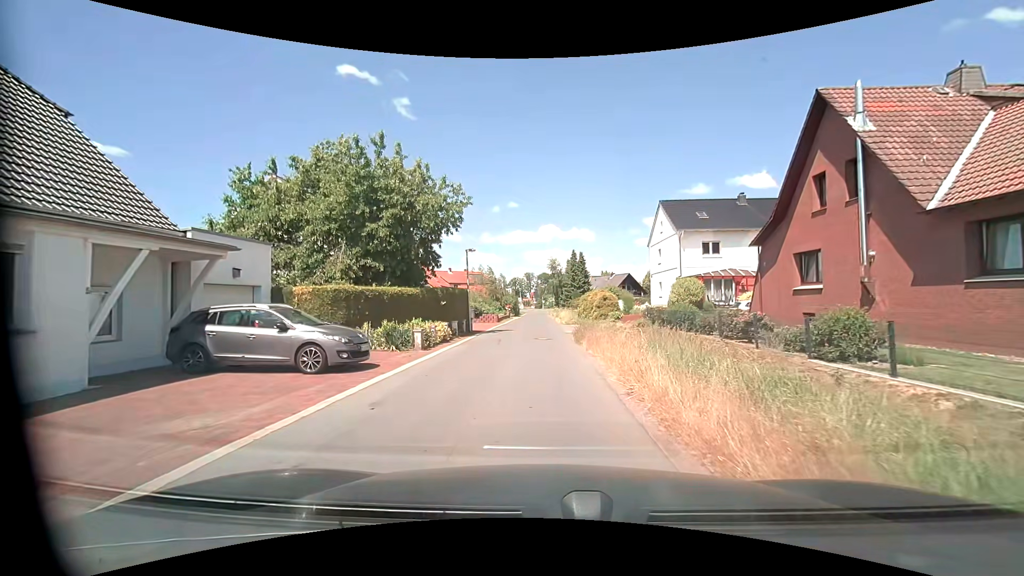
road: residential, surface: asphalt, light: Day
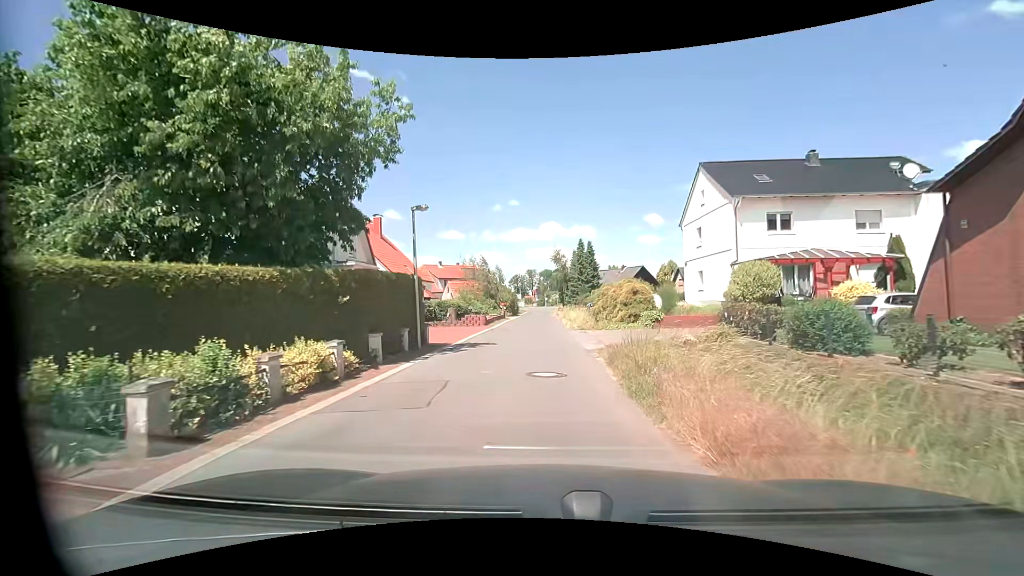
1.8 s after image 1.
(0.0, +11.2) m; 0°
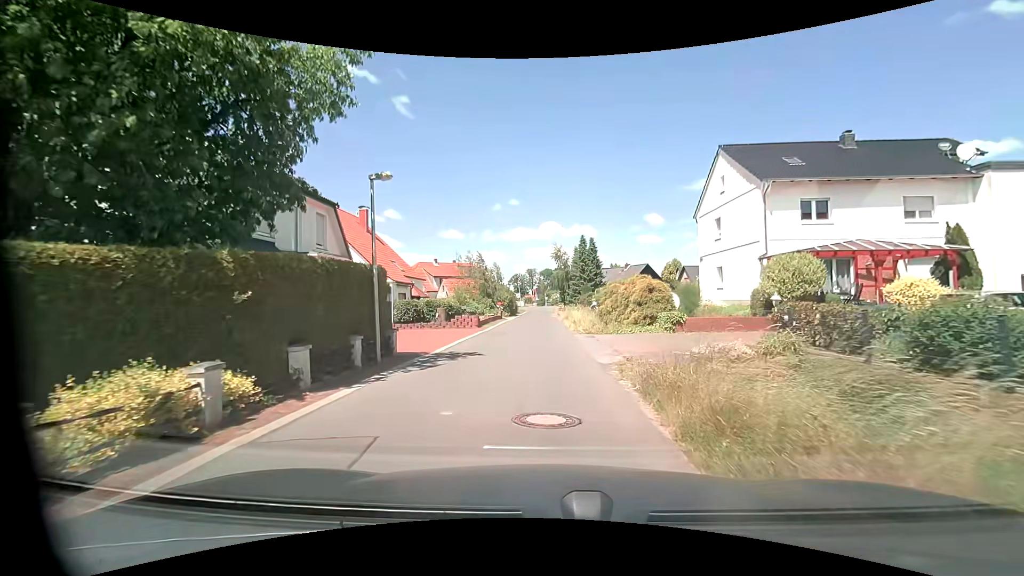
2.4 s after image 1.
(0.0, +3.7) m; 0°
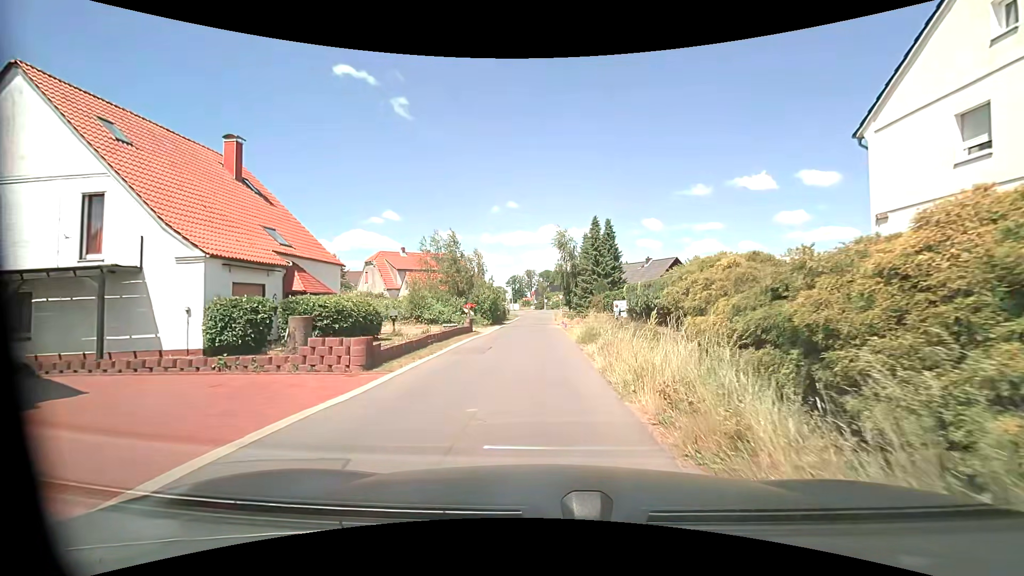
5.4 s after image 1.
(0.0, +18.6) m; 0°
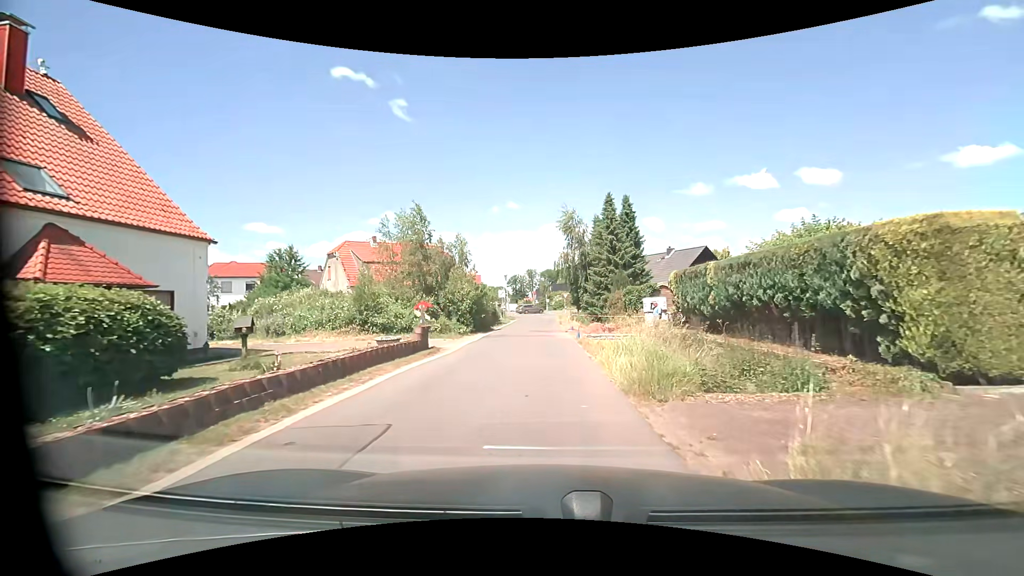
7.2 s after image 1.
(0.0, +11.1) m; 0°
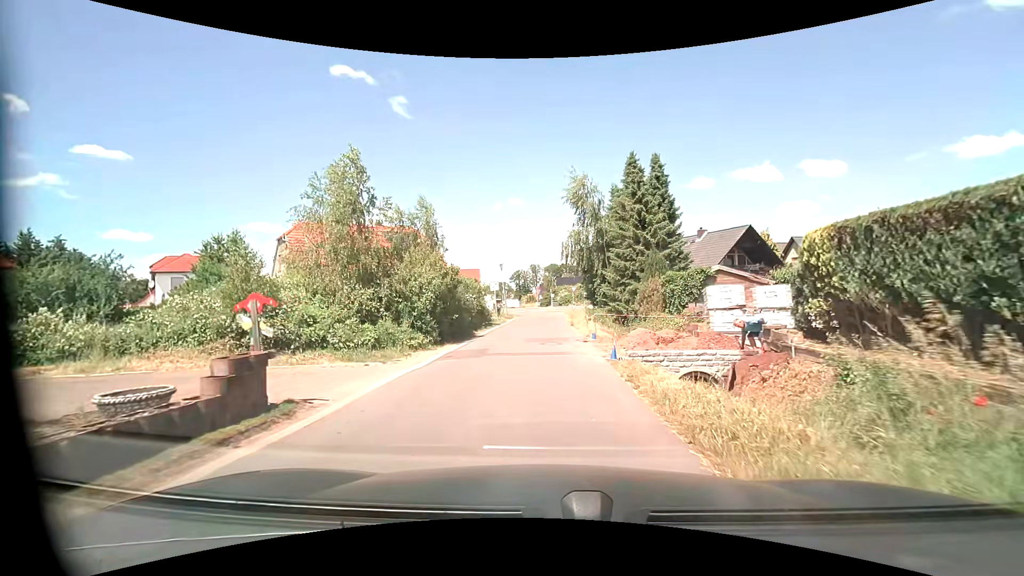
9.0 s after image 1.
(-0.1, +10.2) m; -1°
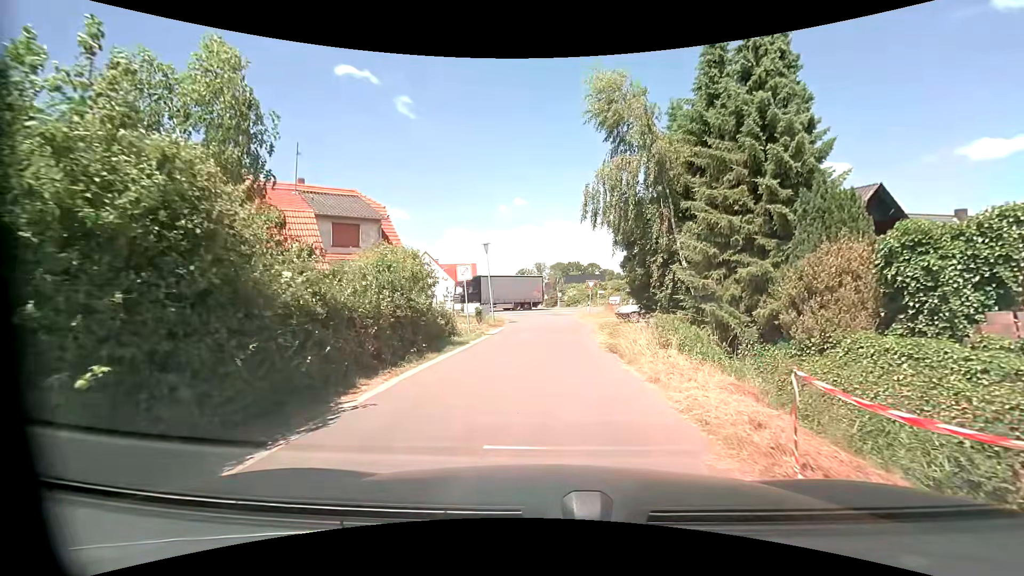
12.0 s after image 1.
(-0.2, +15.5) m; 0°
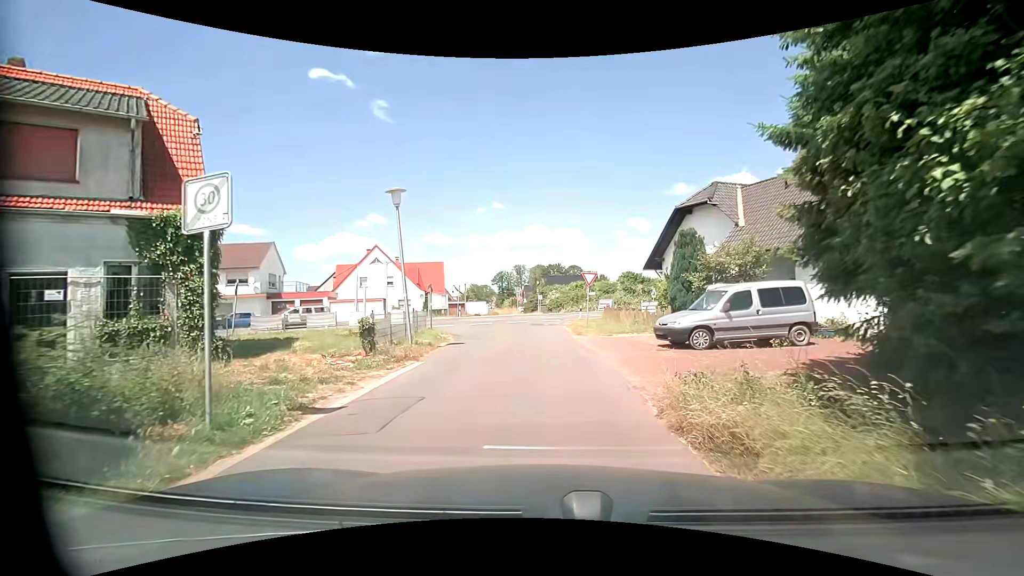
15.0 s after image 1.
(+0.1, +15.1) m; +2°
(0, +10) (0, +20) (-1, +30) (0, +40) (+7, +47) (+15, +54) (+23, +60) (+30, +66) (+38, +72) (+46, +78) m
